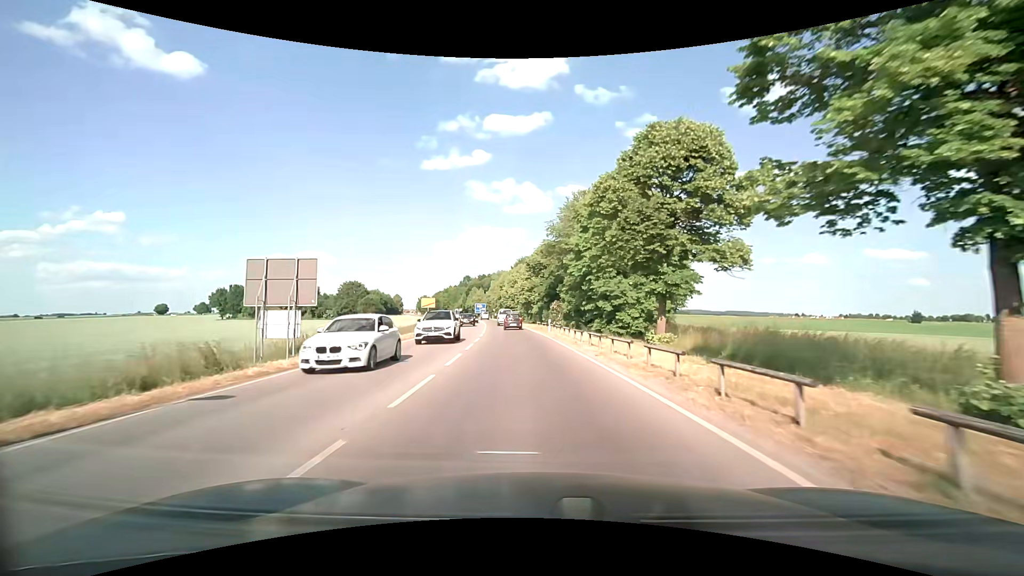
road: secondary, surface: asphalt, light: Day
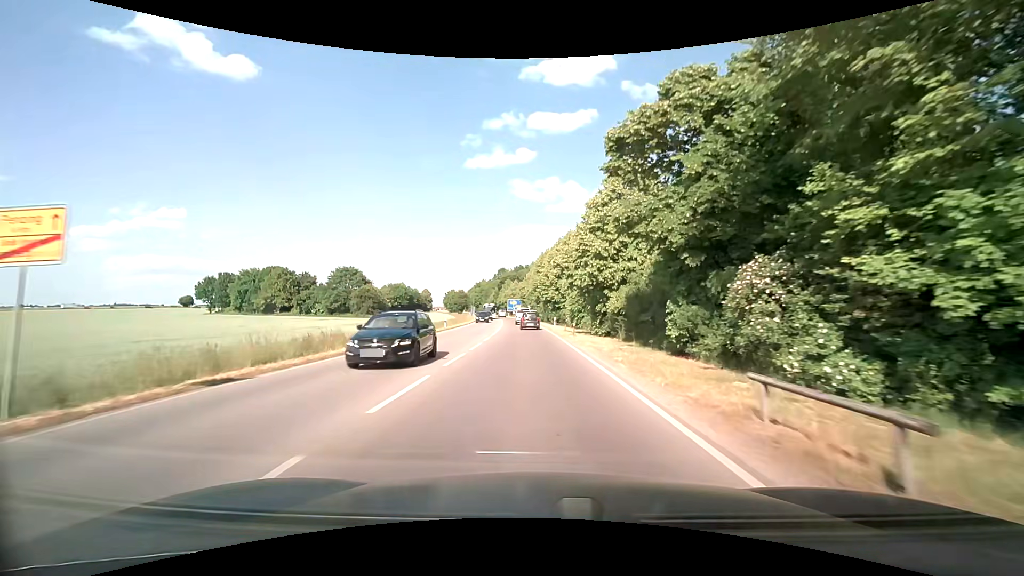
(-2.0, +42.9) m; -5°
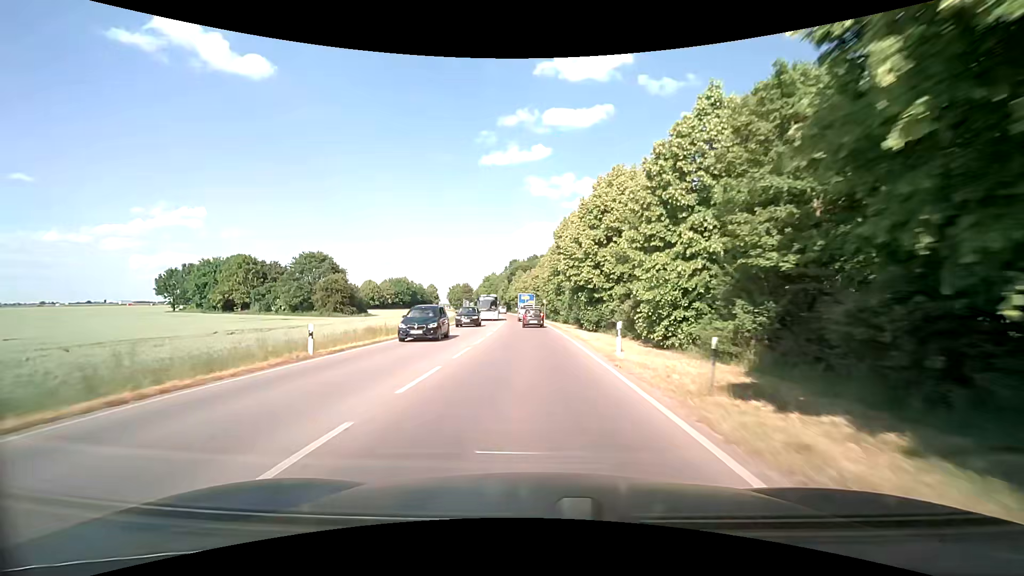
(-0.5, +29.0) m; -2°
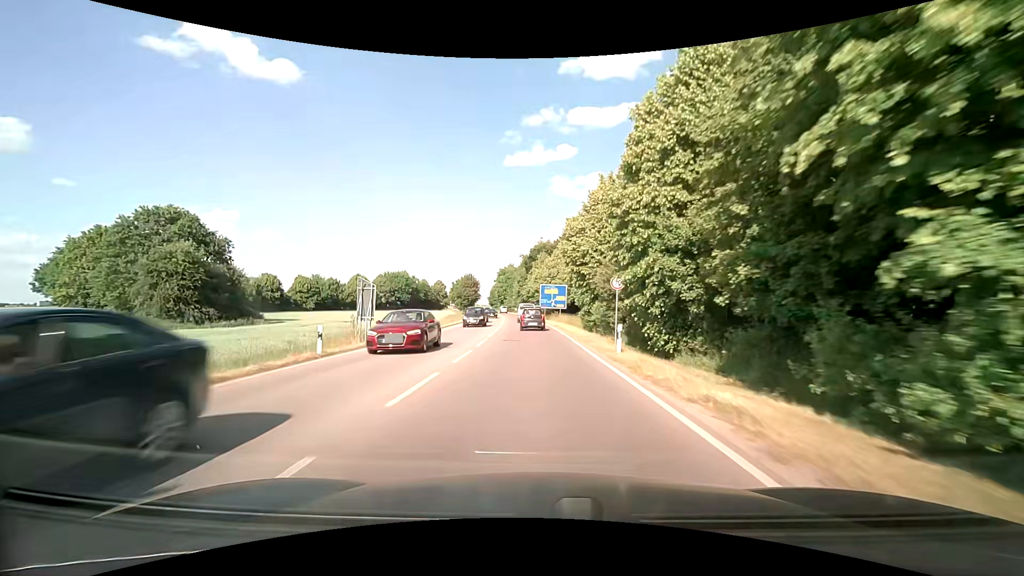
(-1.2, +49.5) m; -3°
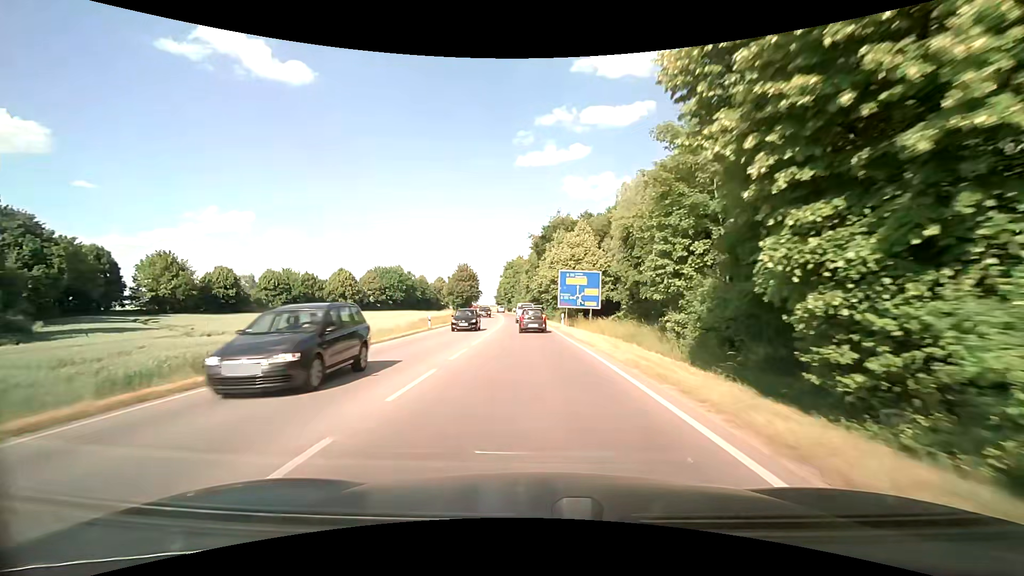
(-0.3, +29.4) m; -1°
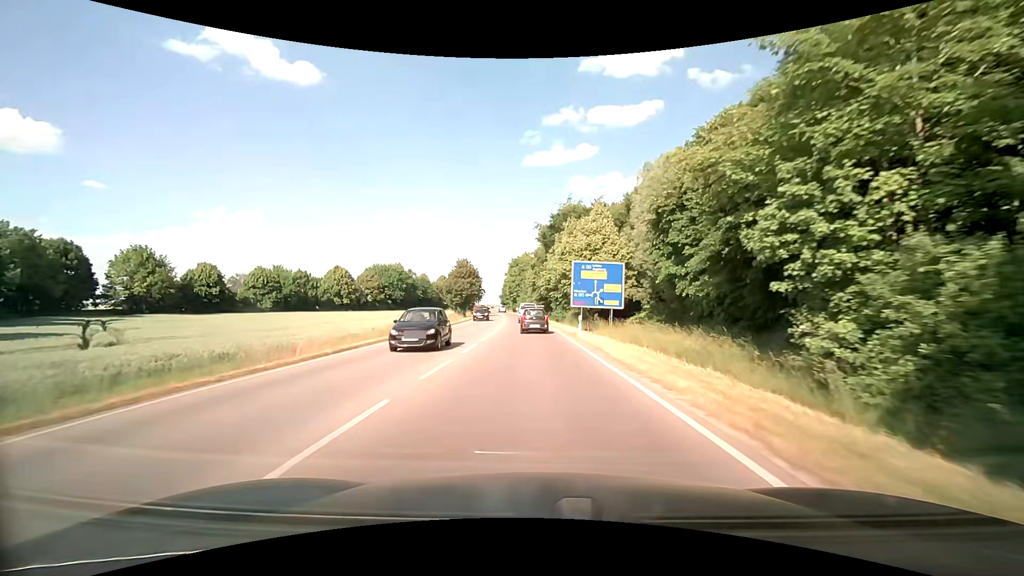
(-0.1, +9.6) m; -1°
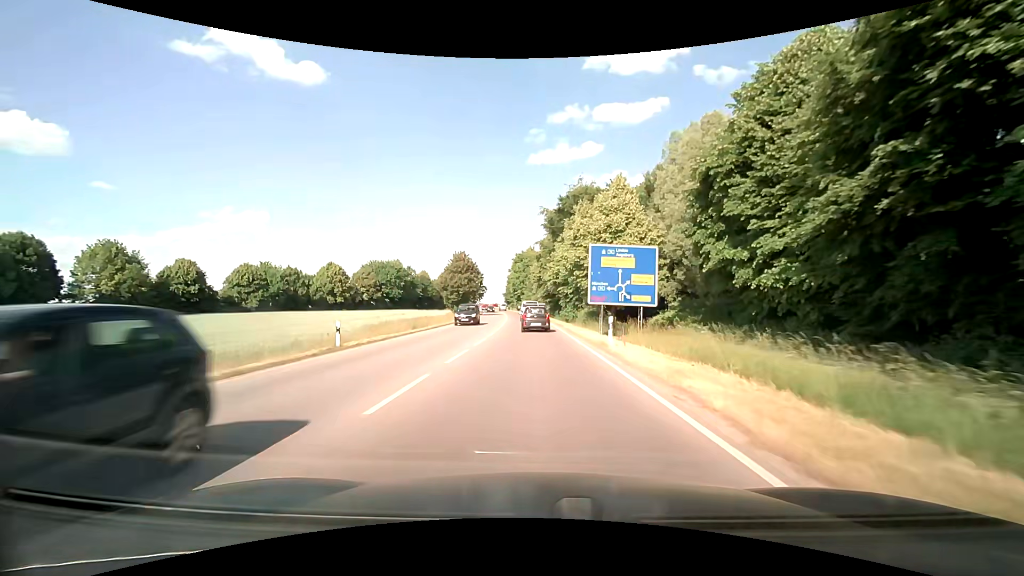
(-0.1, +9.5) m; -1°
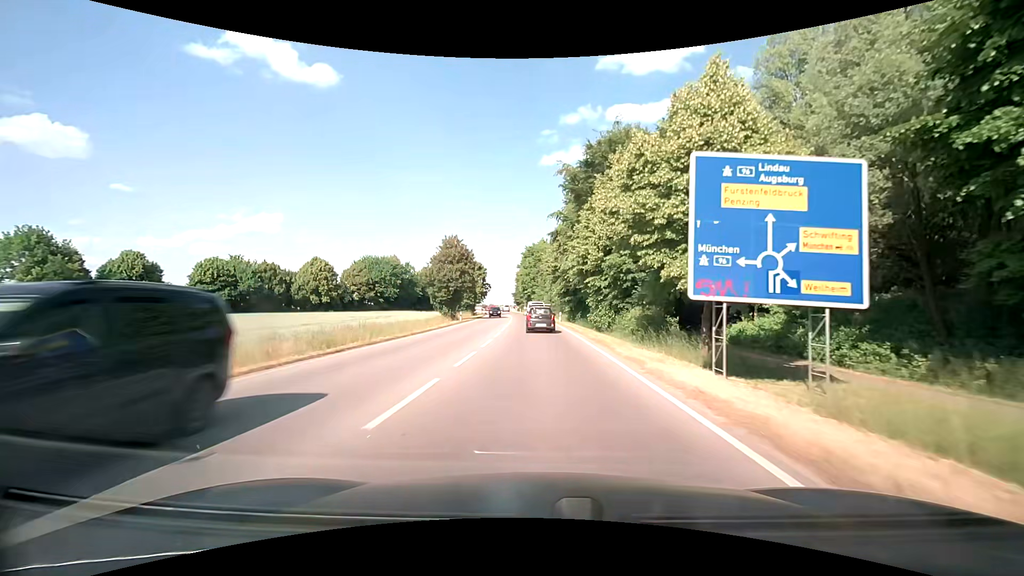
(-0.2, +18.6) m; -1°
(0, +10) (0, +20) (0, +30) (-1, +40) (-1, +50) (-1, +60) (-2, +70) (-2, +80) (-3, +90) (-4, +100) m
